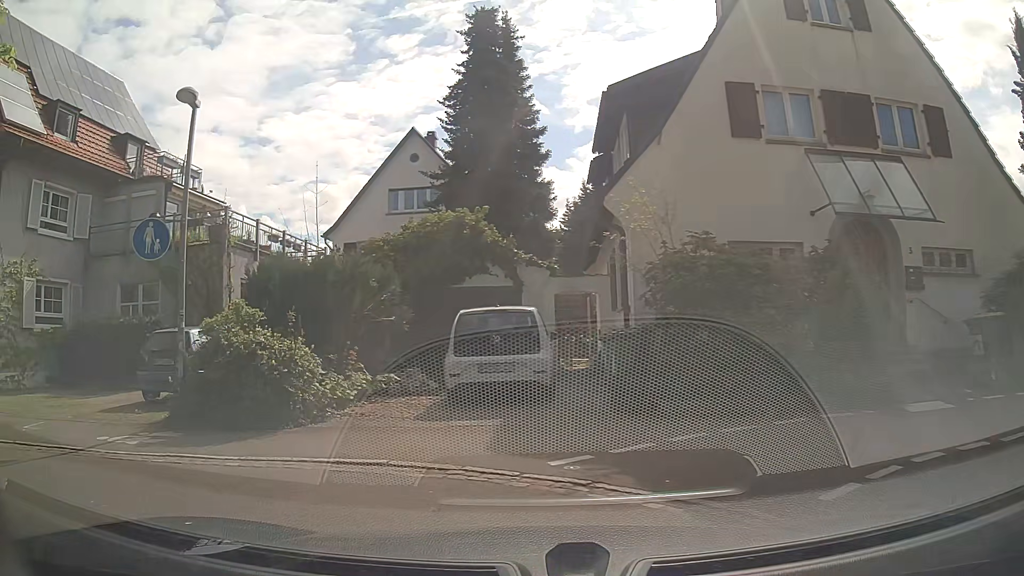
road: residential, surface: asphalt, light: Day
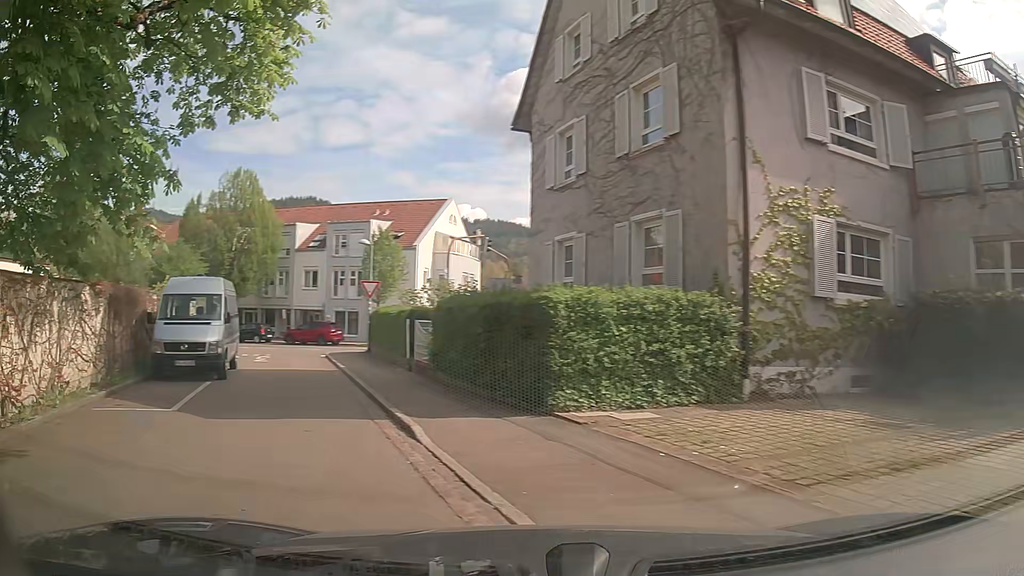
(-4.3, +6.5) m; -69°
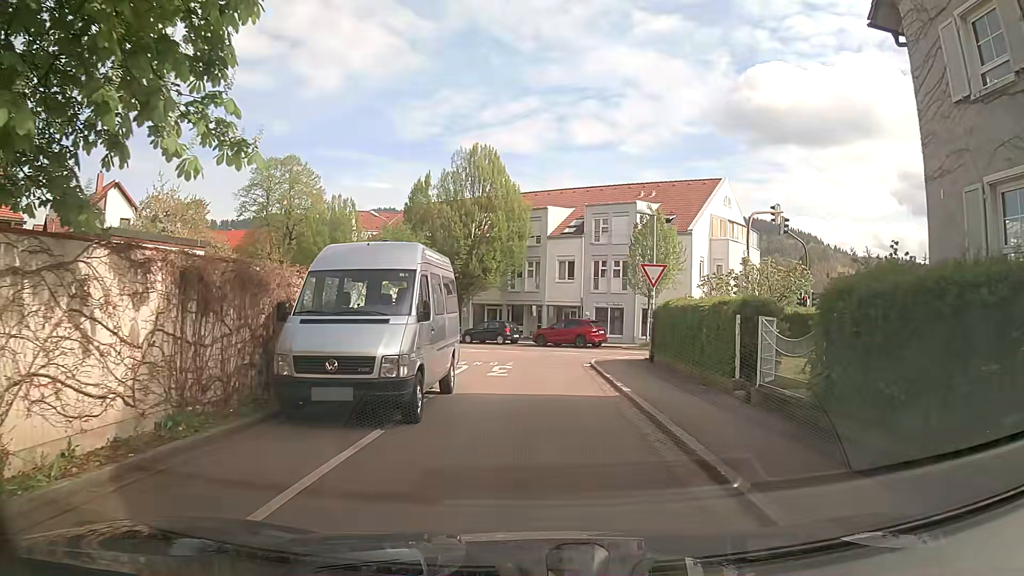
(-1.8, +7.3) m; -20°
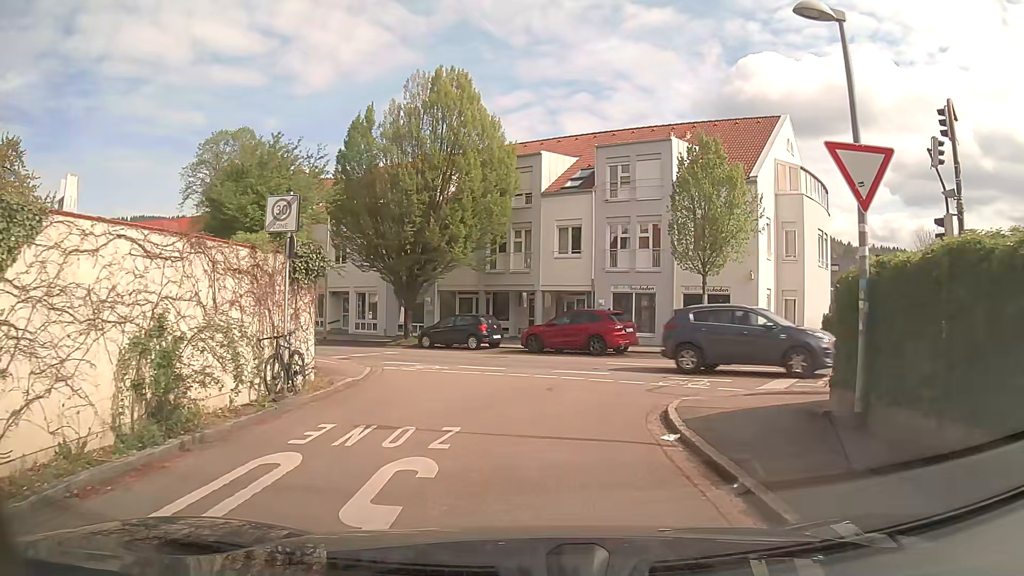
(+0.1, +13.9) m; +1°
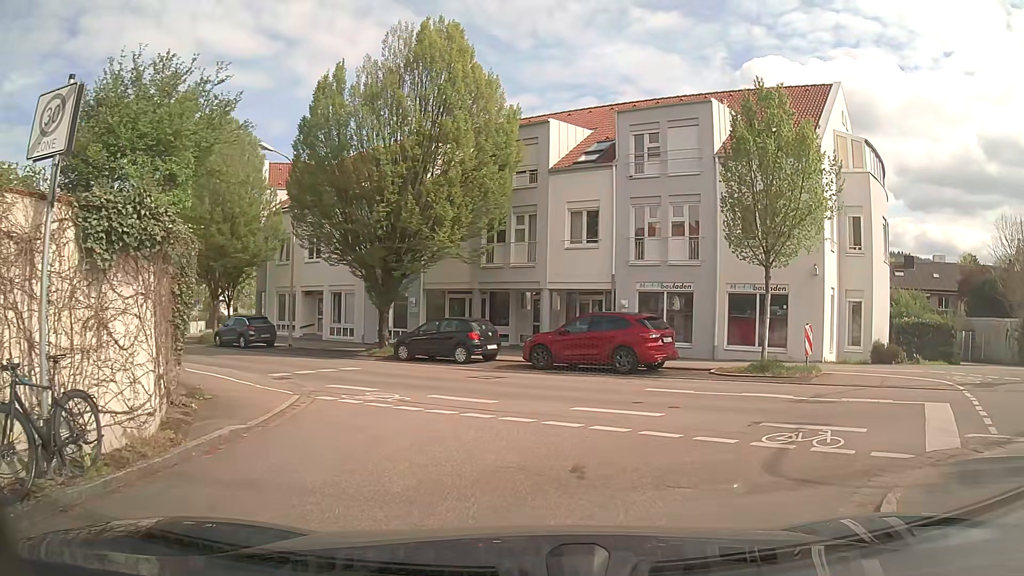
(0.0, +6.0) m; -2°
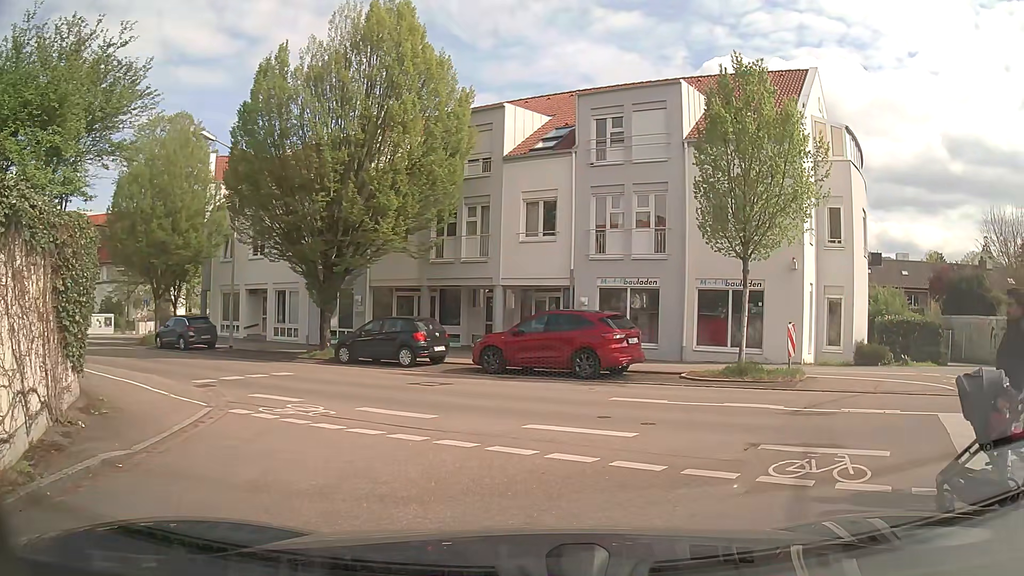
(+0.1, +1.7) m; +3°
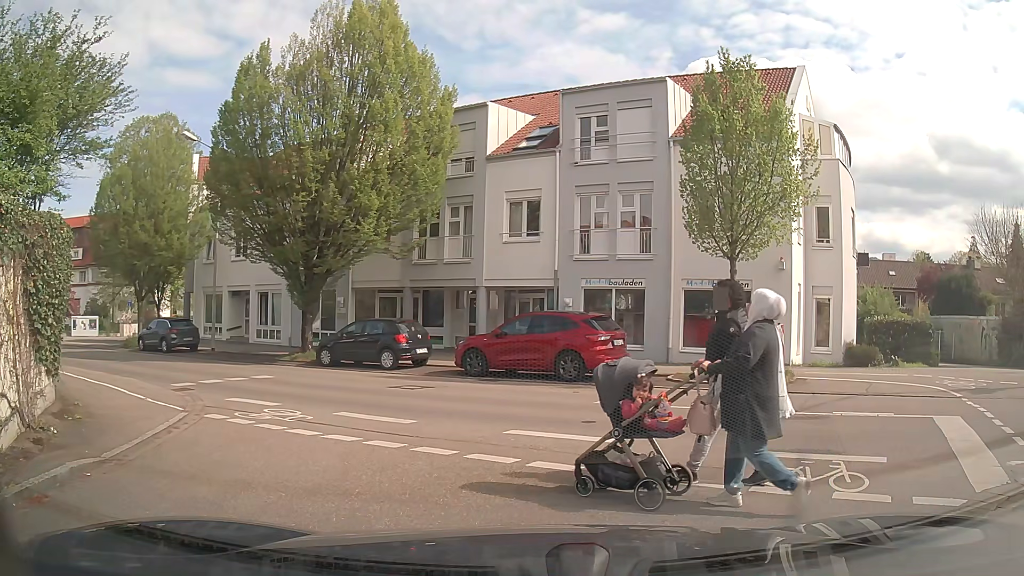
(0.0, +0.4) m; 0°
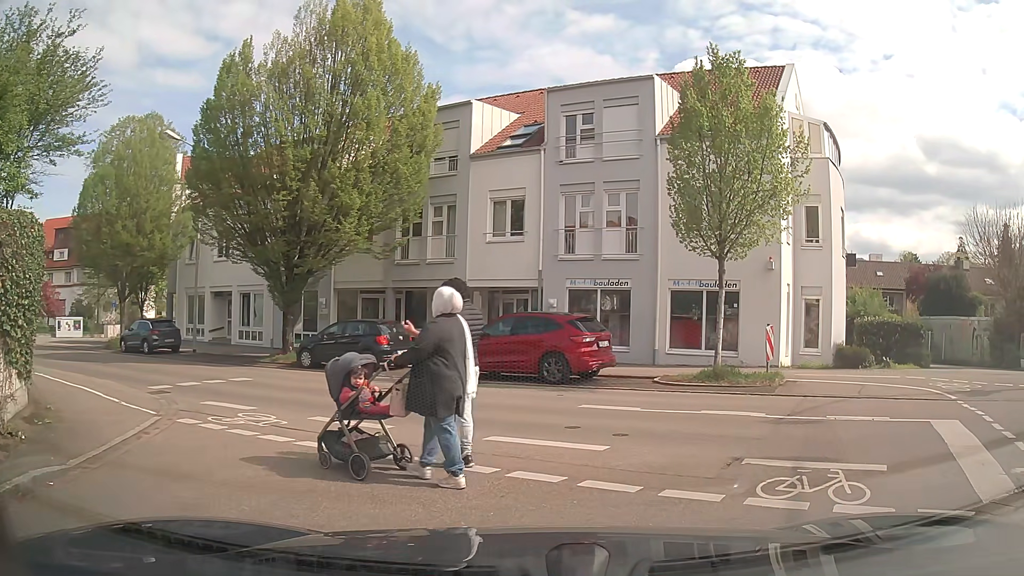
(0.0, +0.4) m; 0°
